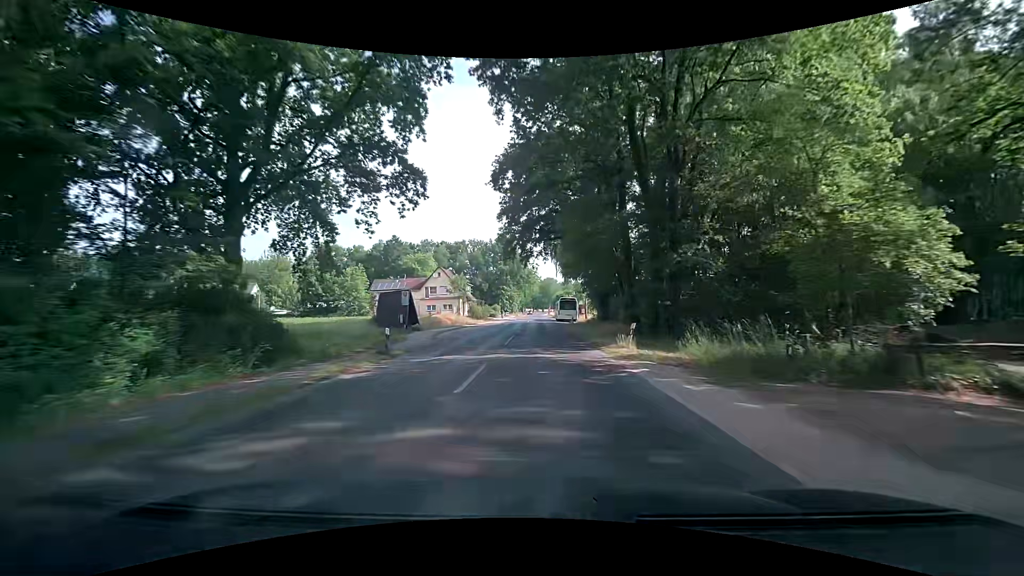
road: secondary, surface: asphalt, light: Day
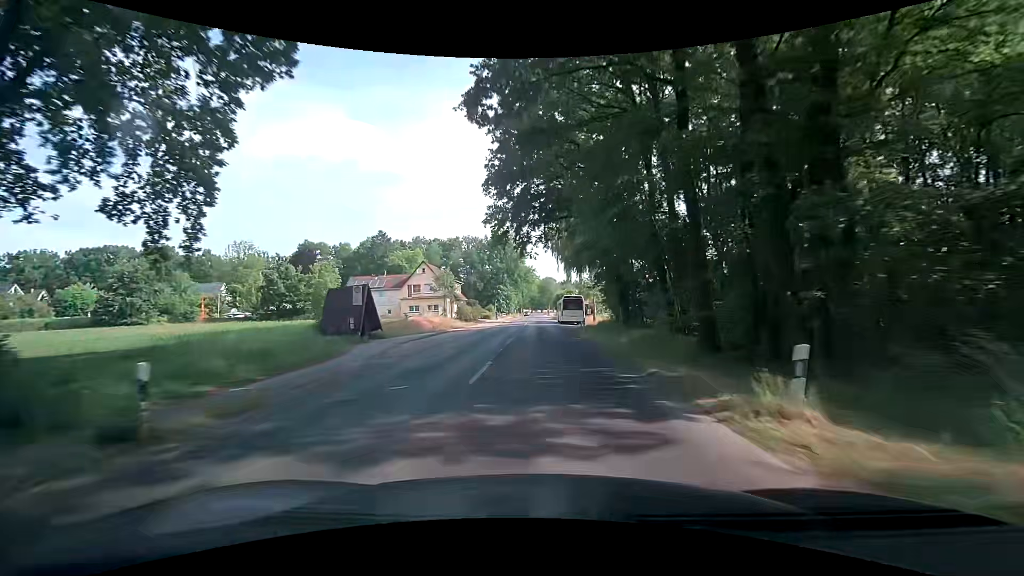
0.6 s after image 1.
(-0.1, +10.8) m; 0°
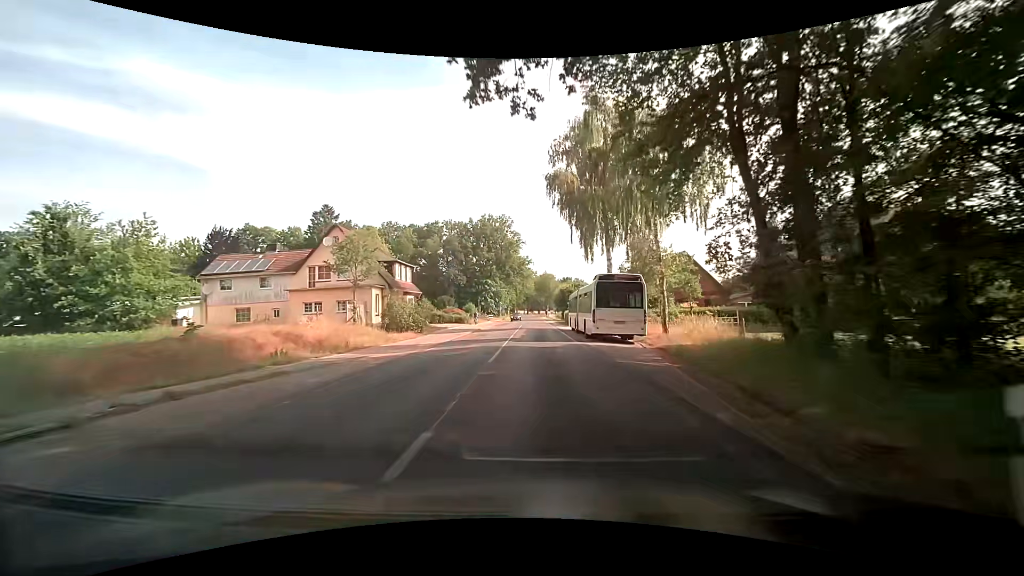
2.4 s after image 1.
(0.0, +31.8) m; 0°
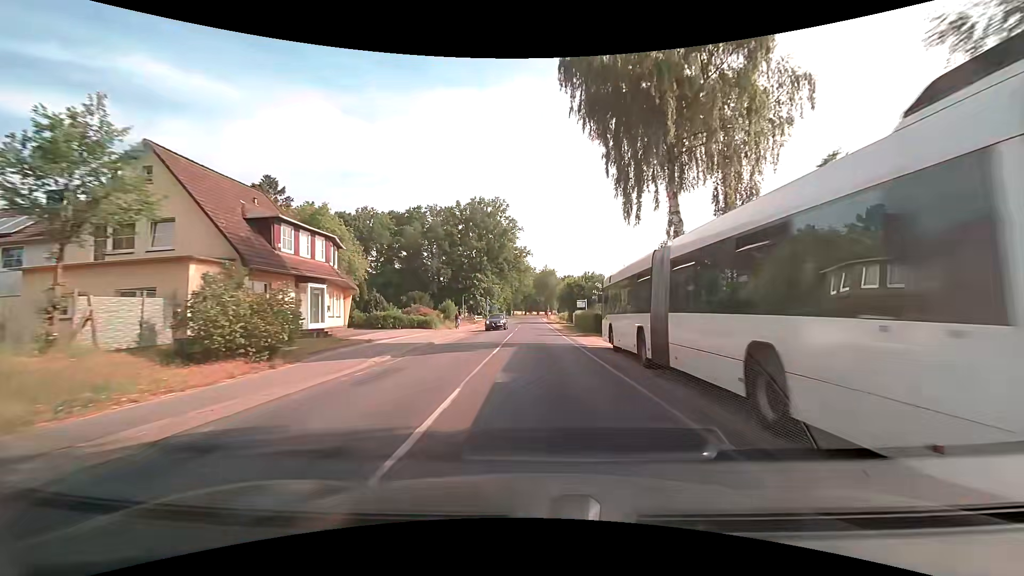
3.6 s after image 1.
(0.0, +20.9) m; 0°
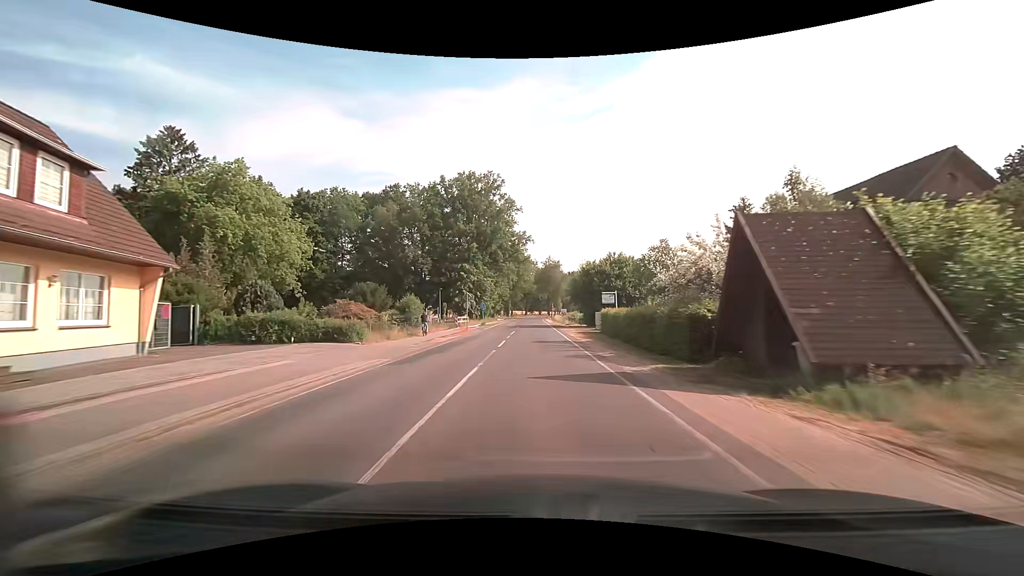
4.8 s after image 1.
(+0.1, +20.7) m; 0°
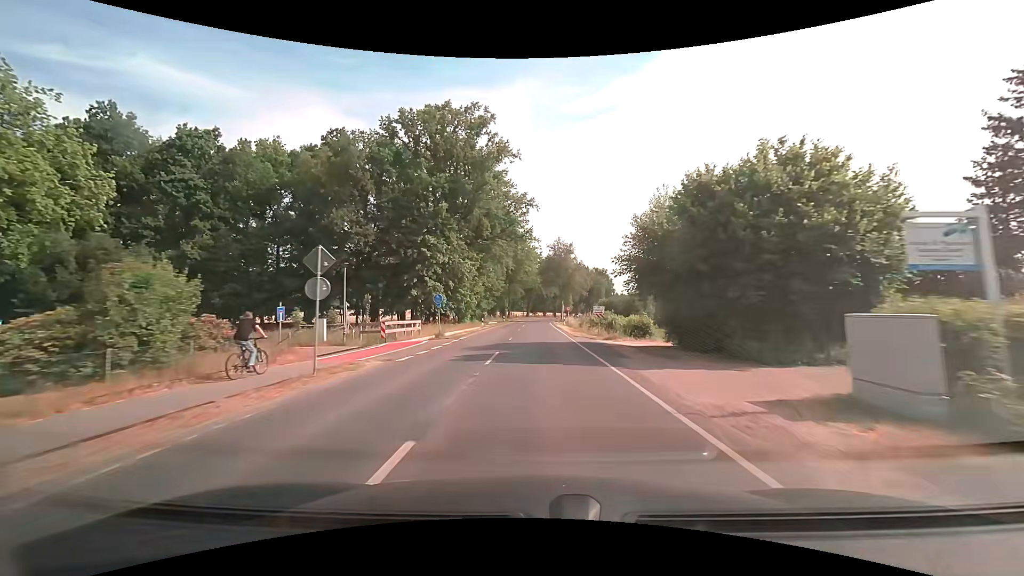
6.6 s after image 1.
(-0.3, +31.0) m; -1°
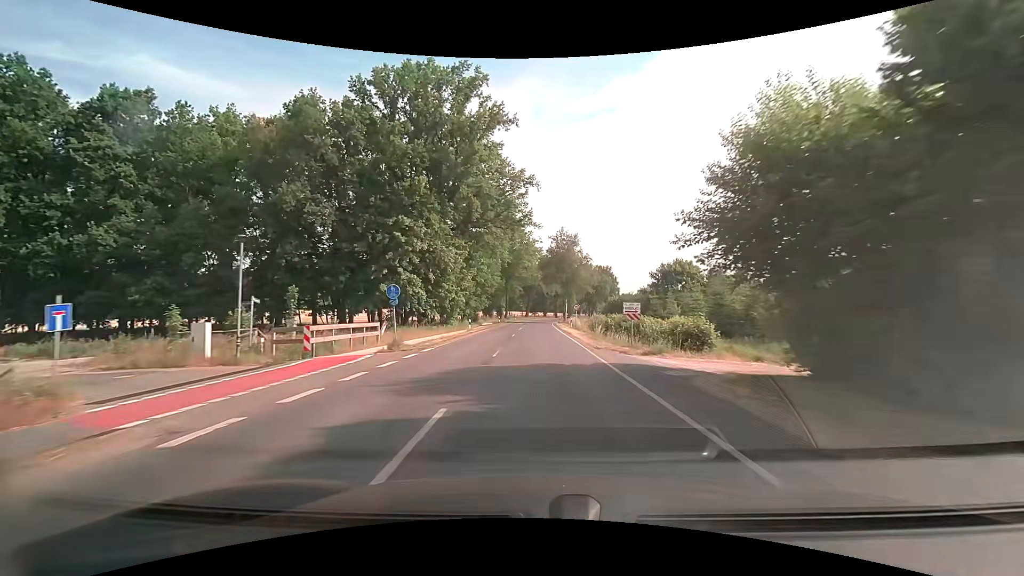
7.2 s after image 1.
(0.0, +10.3) m; 0°
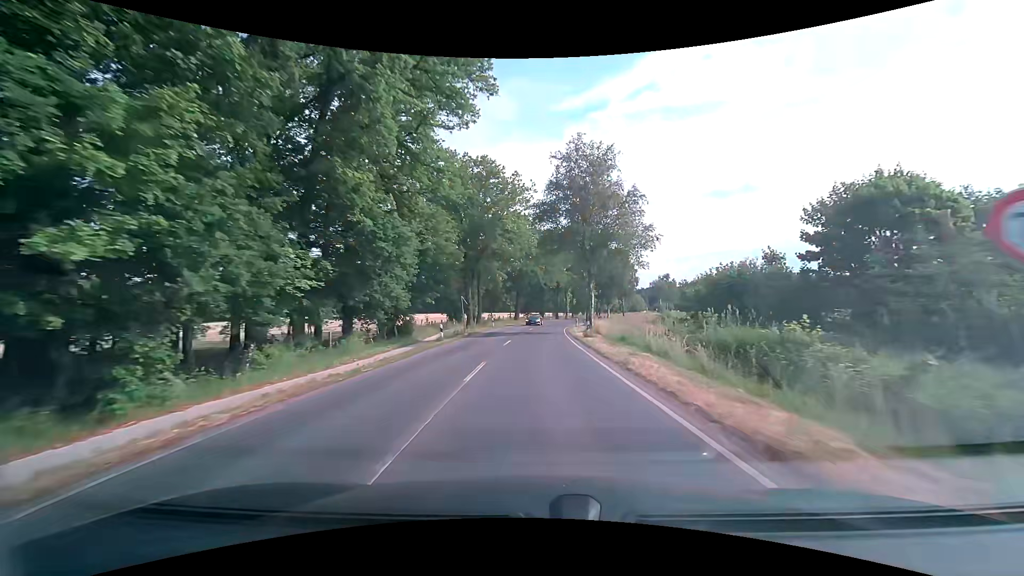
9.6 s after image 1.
(+0.3, +41.1) m; +1°
(0, +10) (0, +20) (0, +30) (+1, +40) (+1, +50) (+2, +60) (+3, +70) (+5, +80) (+7, +90) (+9, +99) m
